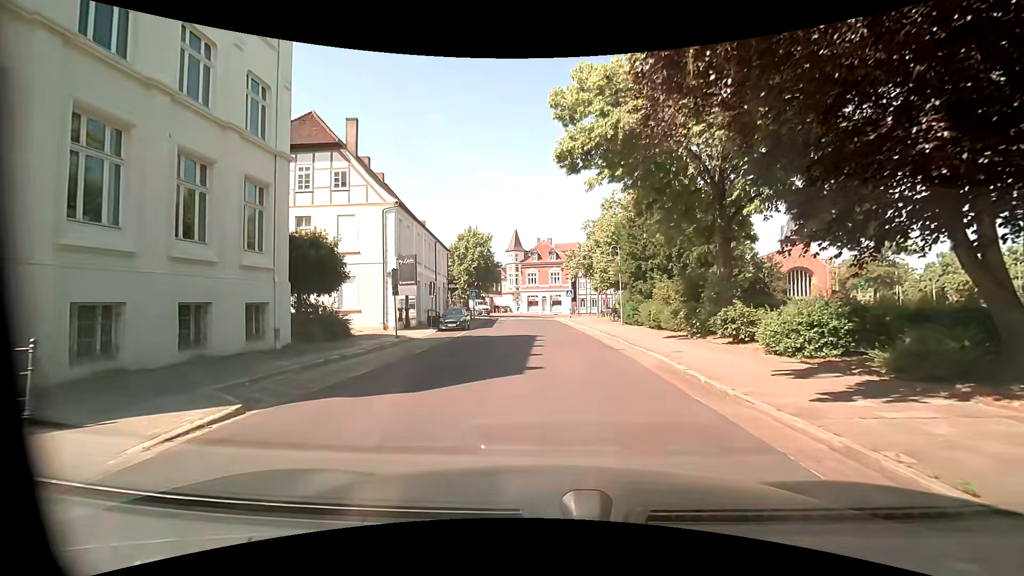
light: Day
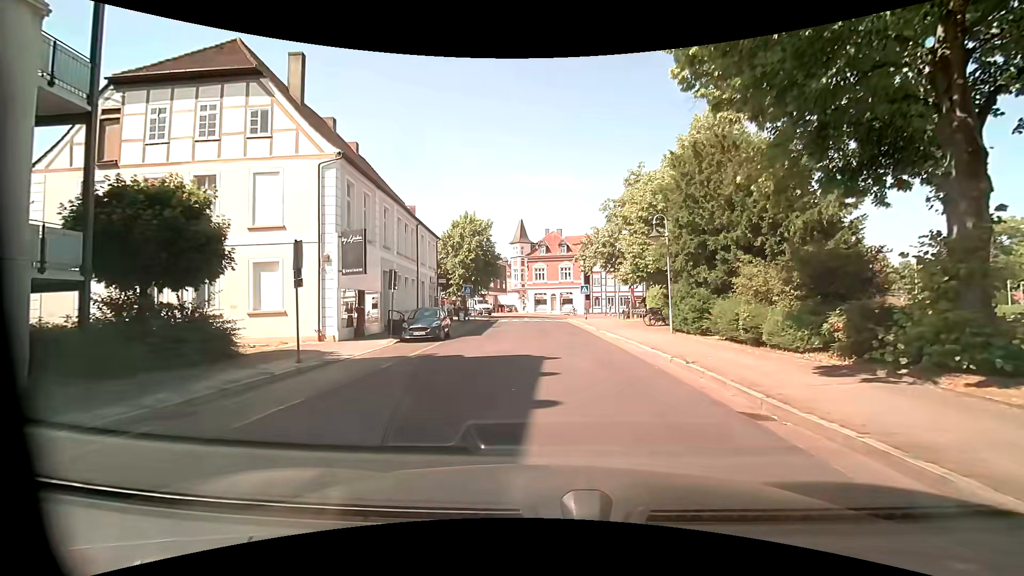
(-0.4, +9.8) m; -2°
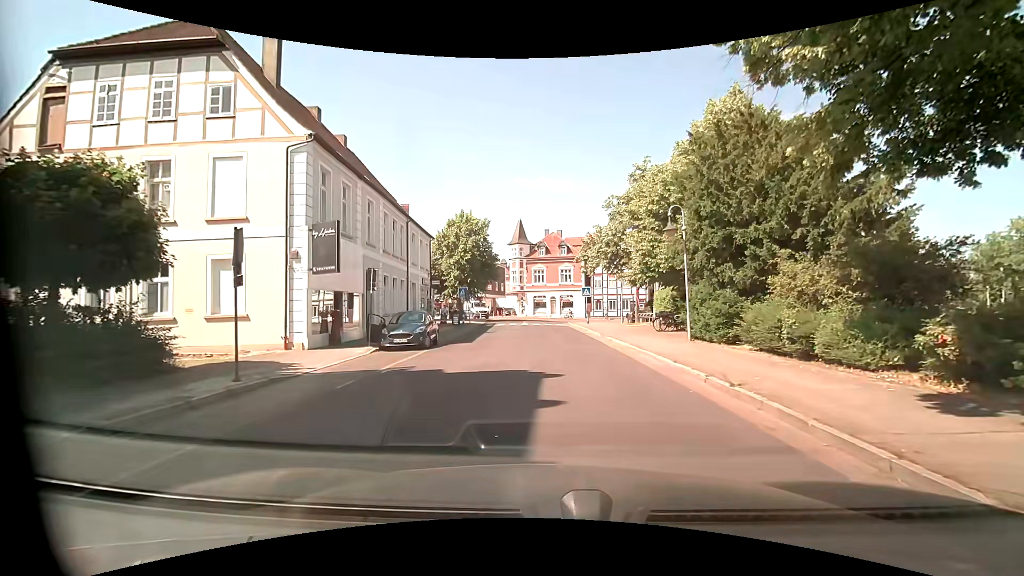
(0.0, +2.6) m; 0°
